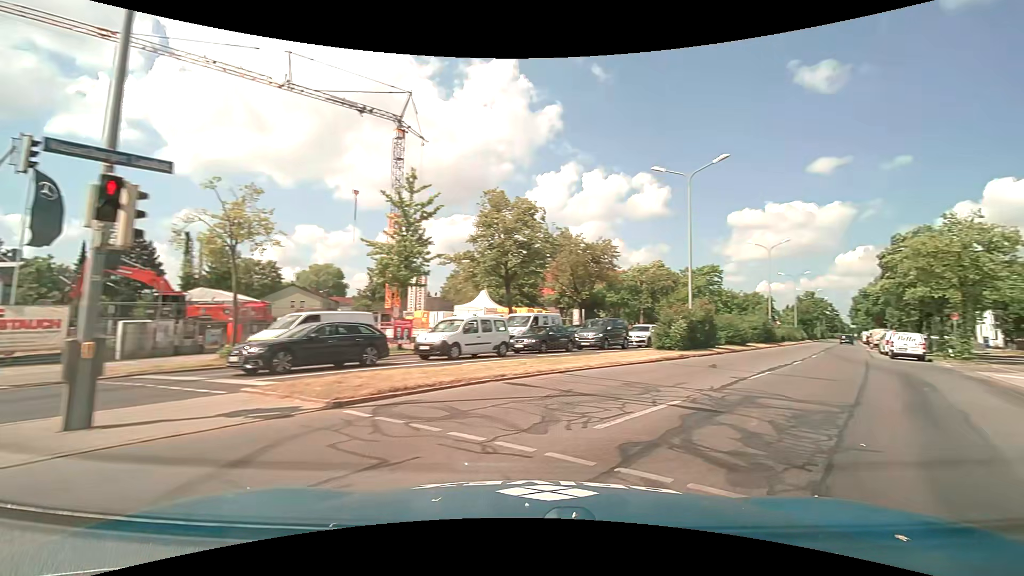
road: primary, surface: asphalt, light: Day
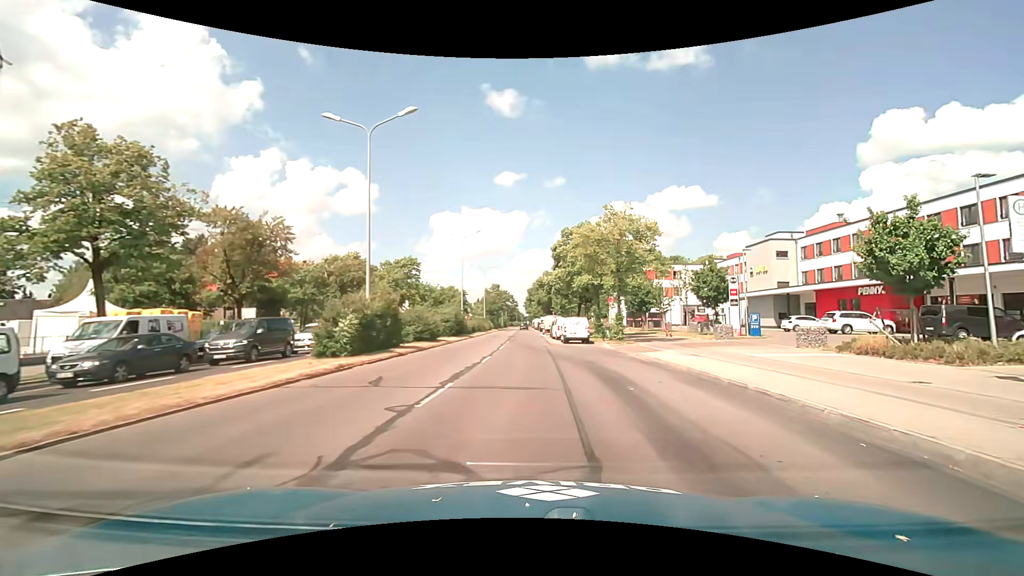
(+2.3, +6.7) m; +33°
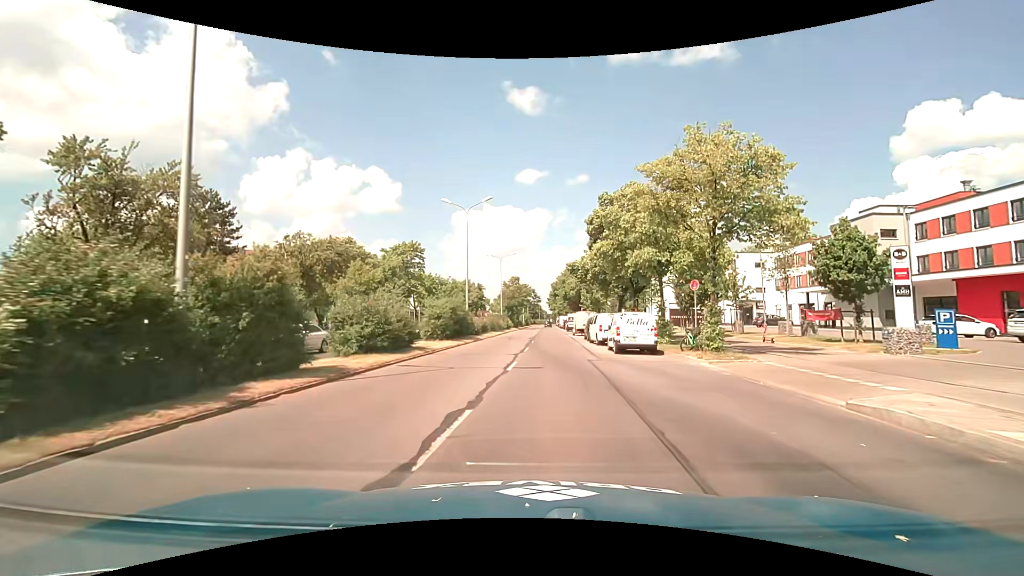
(-0.4, +12.8) m; -3°
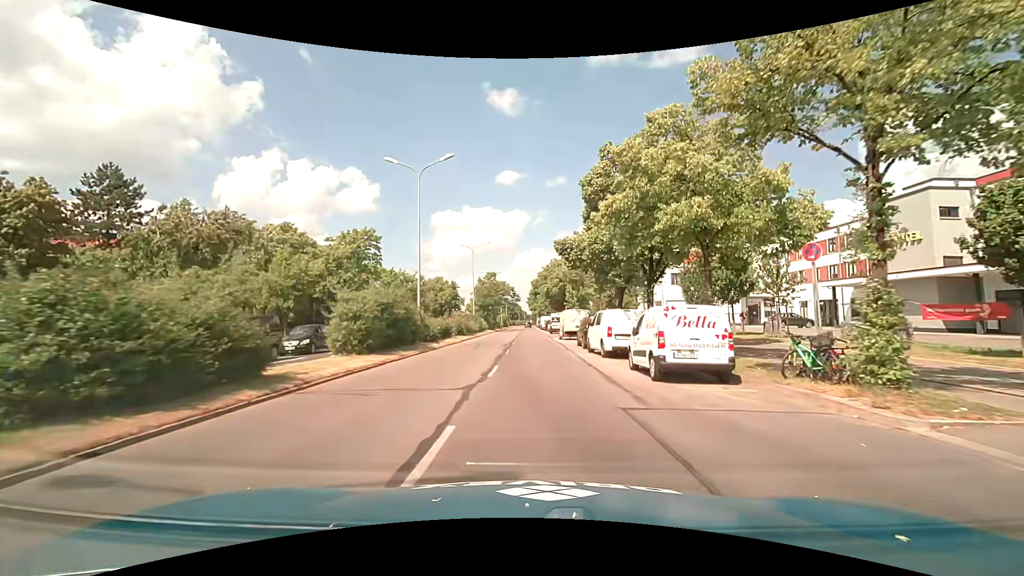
(+0.3, +10.2) m; +3°
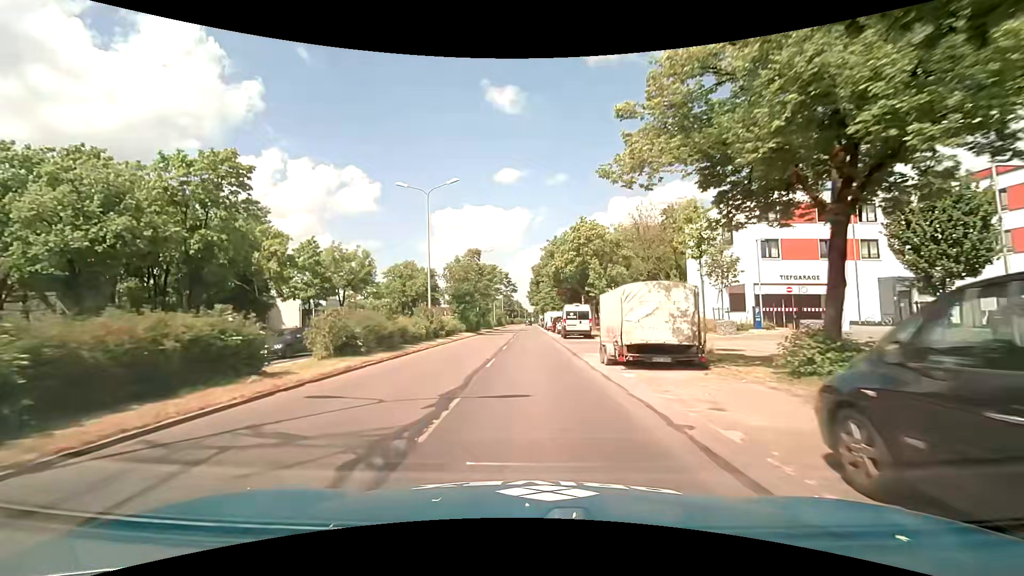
(0.0, +25.4) m; 0°
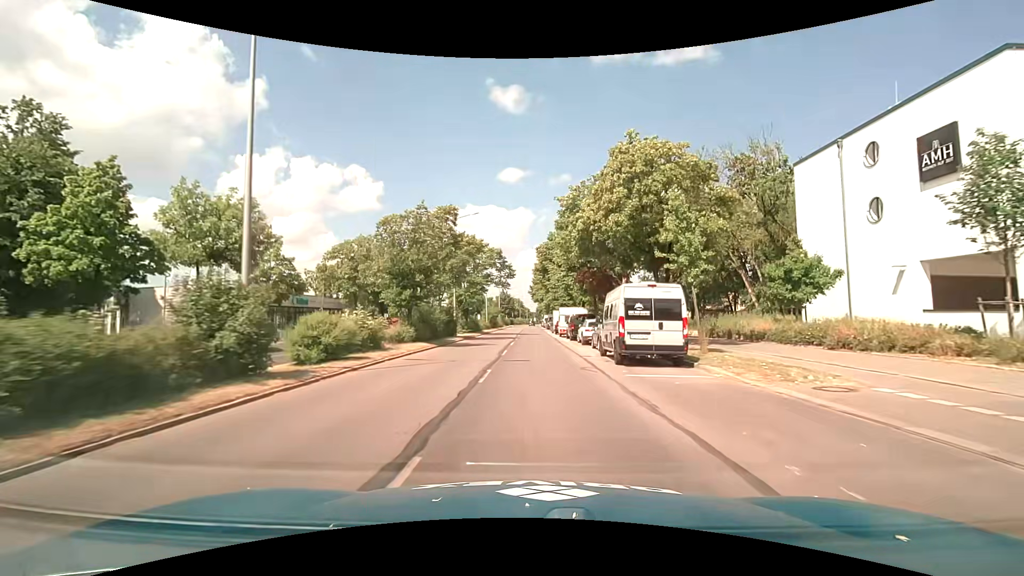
(-0.3, +21.6) m; -1°
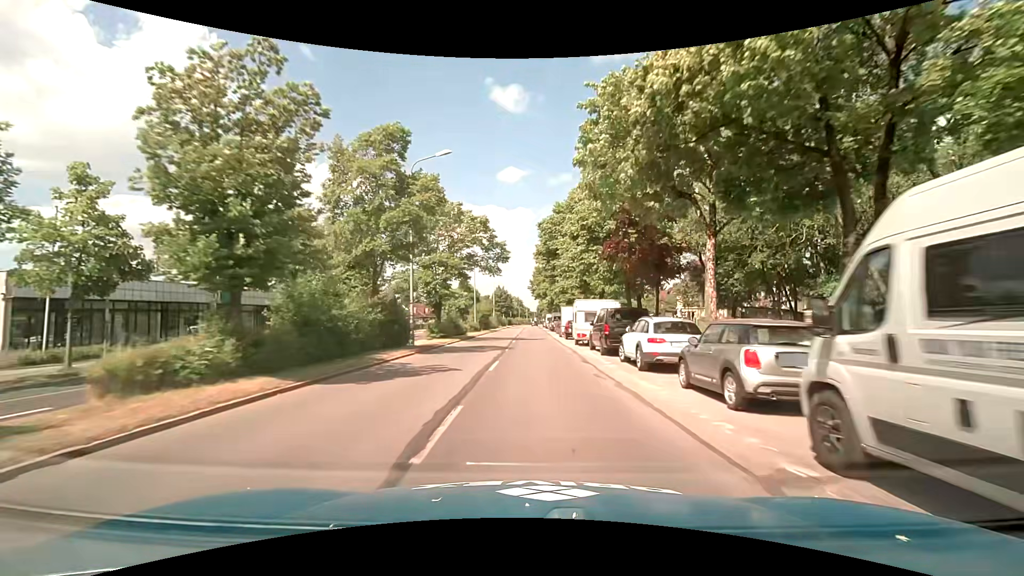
(0.0, +15.2) m; 0°
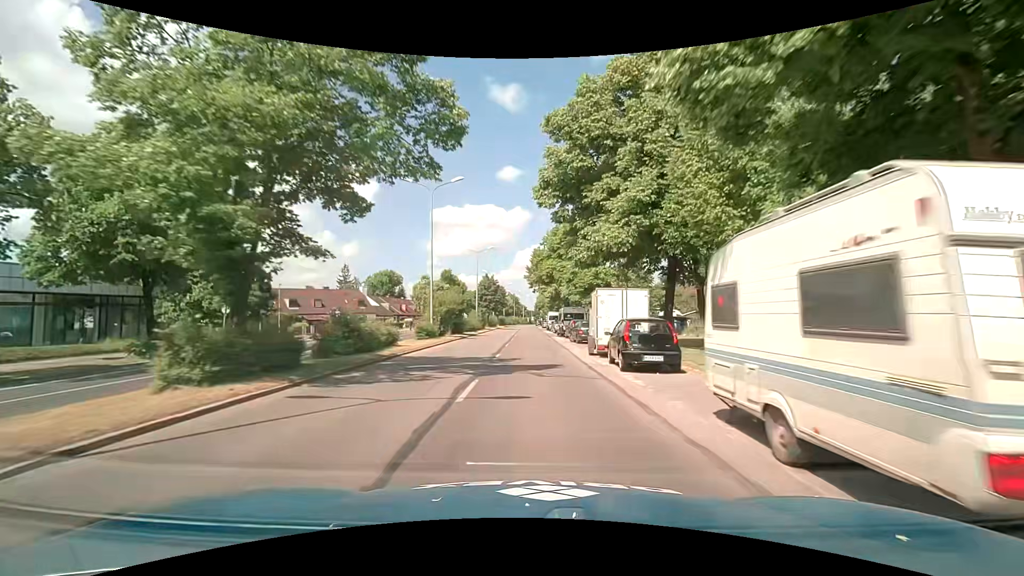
(0.0, +23.5) m; +1°
(0, +10) (0, +20) (0, +30) (0, +40) (0, +50) (-1, +60) (-1, +70) (-1, +80) (-1, +90) (0, +100) m
